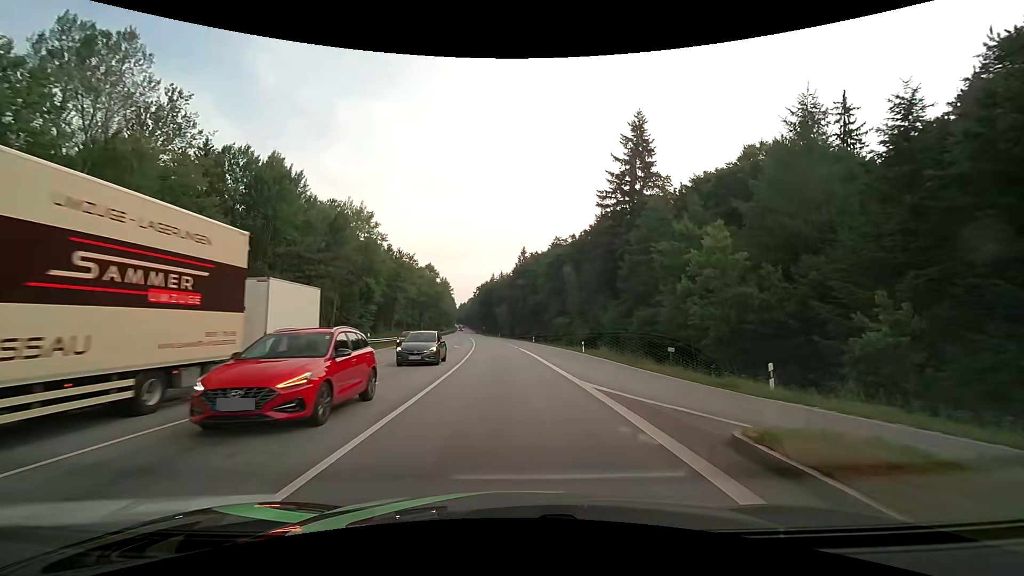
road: secondary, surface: asphalt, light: Day
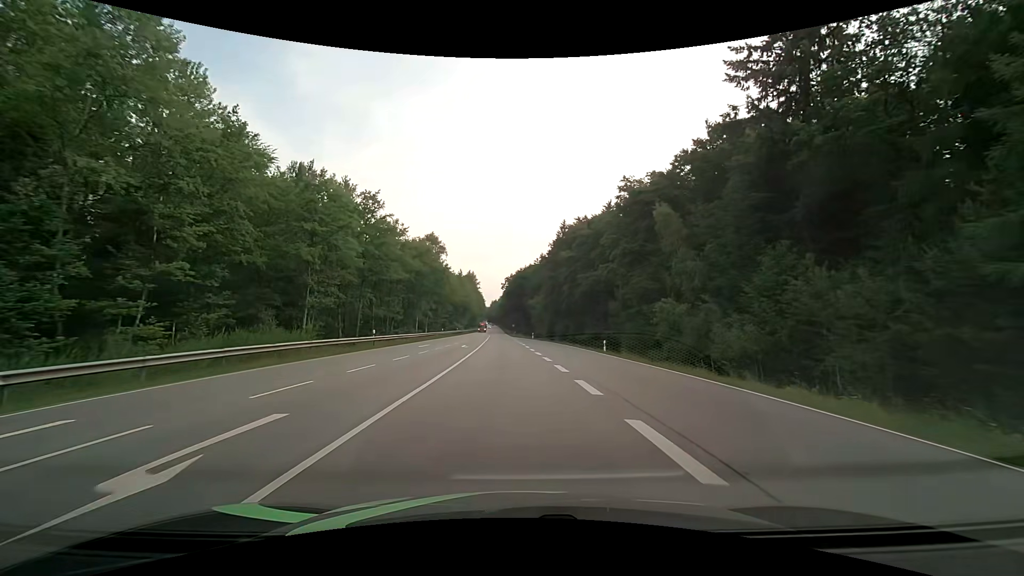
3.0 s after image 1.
(-1.3, +41.3) m; -4°
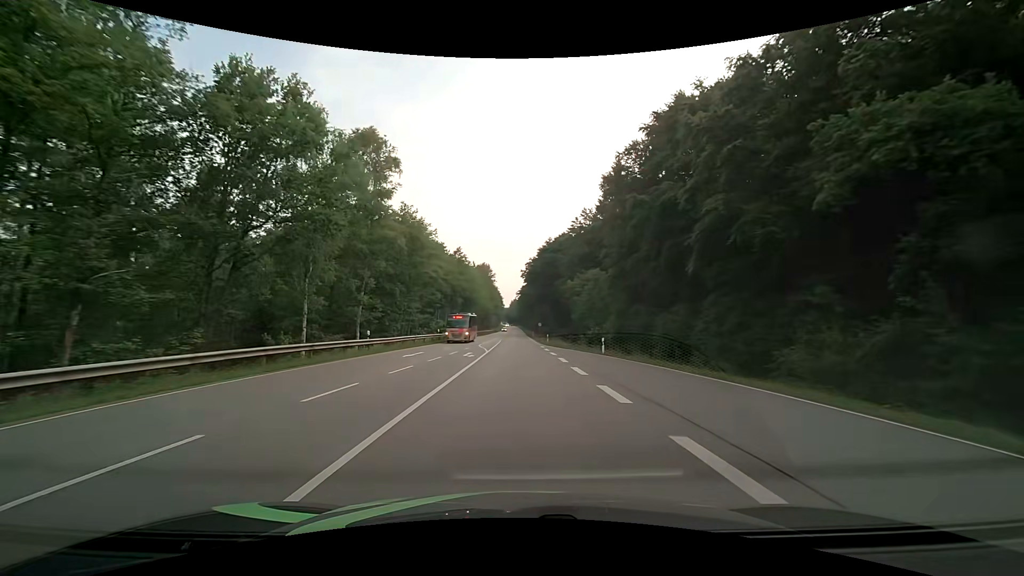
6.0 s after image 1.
(-1.5, +49.2) m; -2°
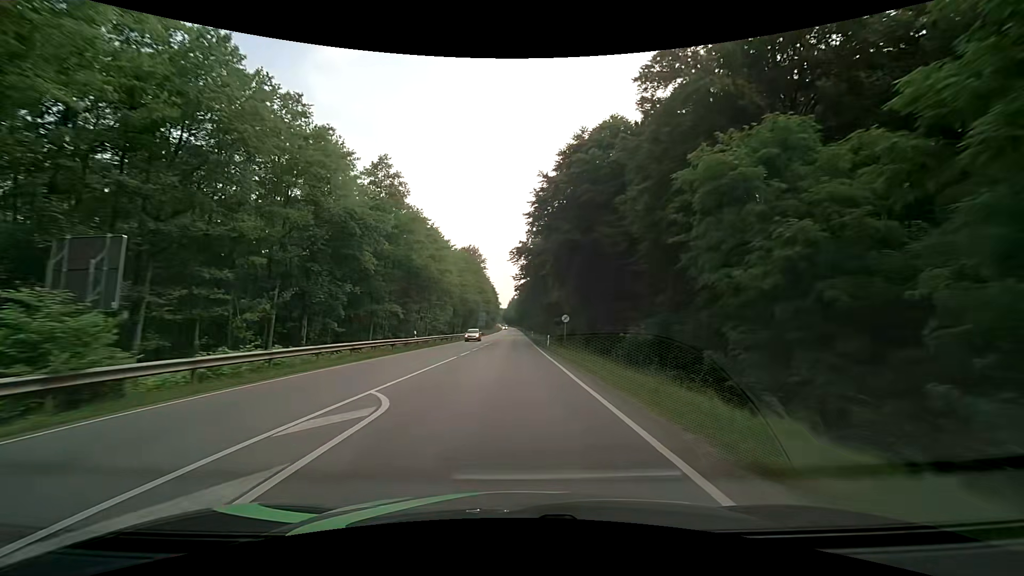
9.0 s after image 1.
(+0.1, +53.6) m; 0°
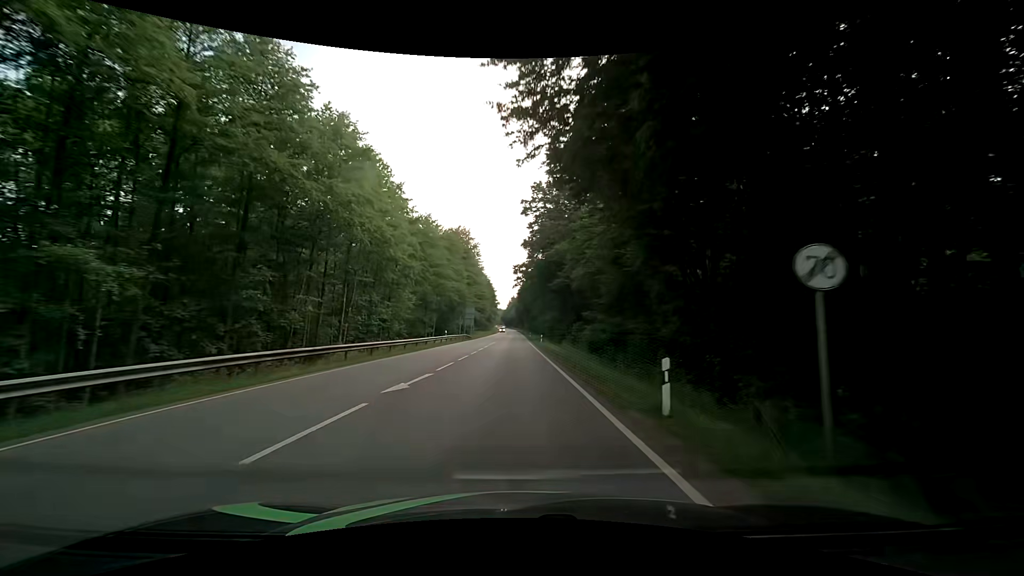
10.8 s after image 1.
(0.0, +34.0) m; 0°
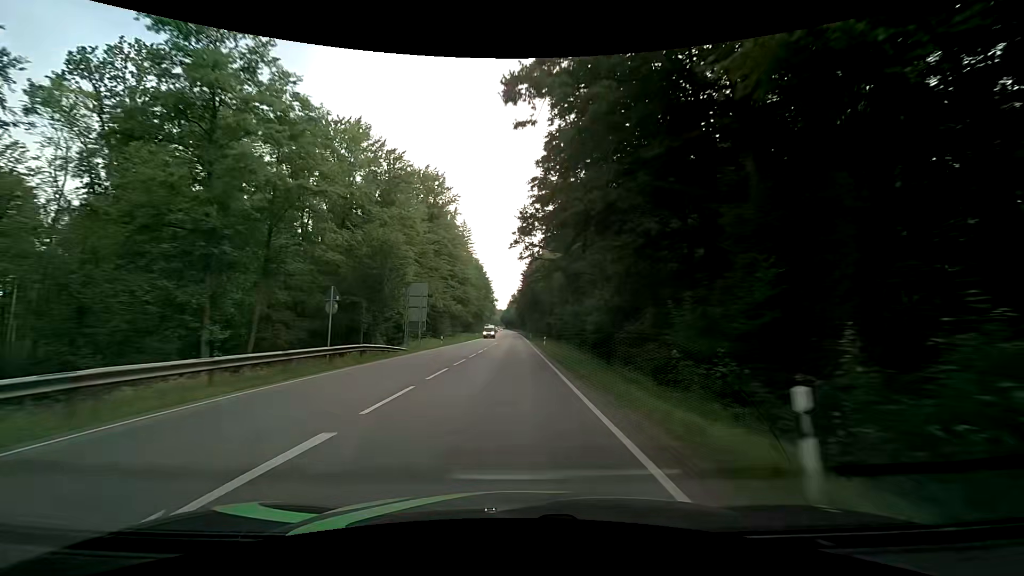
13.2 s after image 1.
(+0.2, +51.5) m; 0°
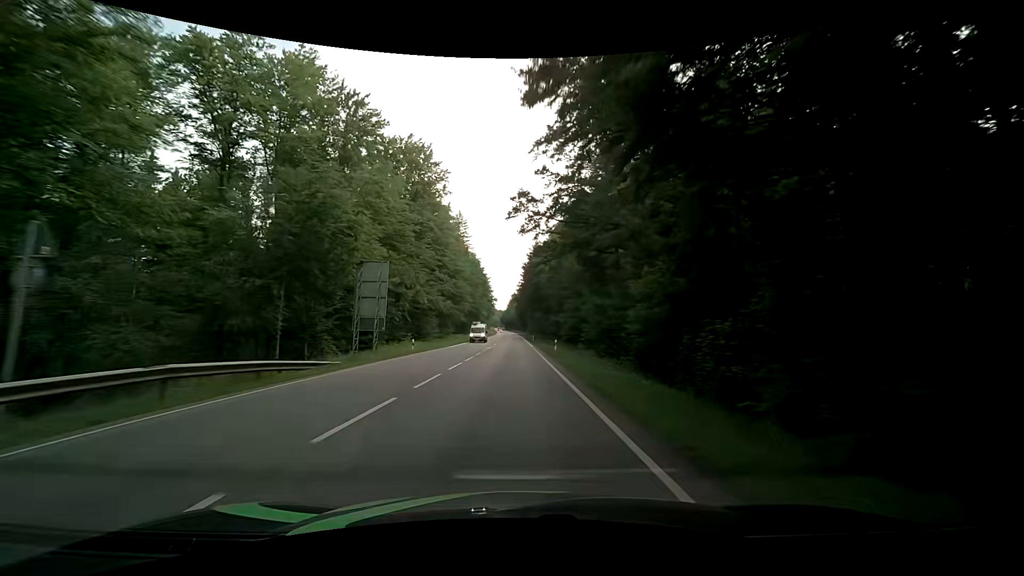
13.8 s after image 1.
(0.0, +14.1) m; 0°
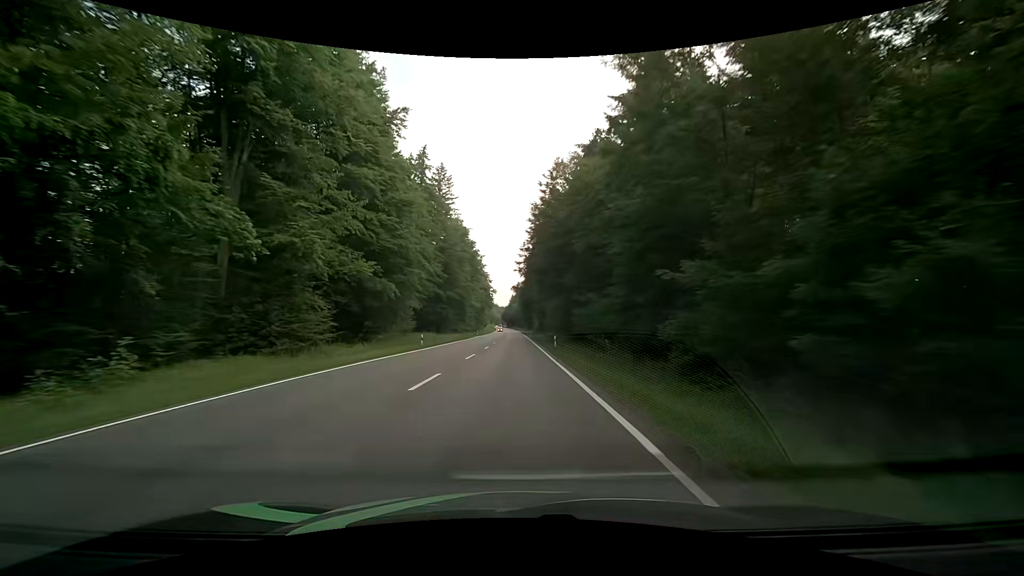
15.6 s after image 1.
(-0.1, +44.1) m; 0°
(0, +10) (0, +20) (0, +30) (0, +40) (0, +50) (0, +60) (0, +70) (0, +80) (0, +90) (0, +100) m
